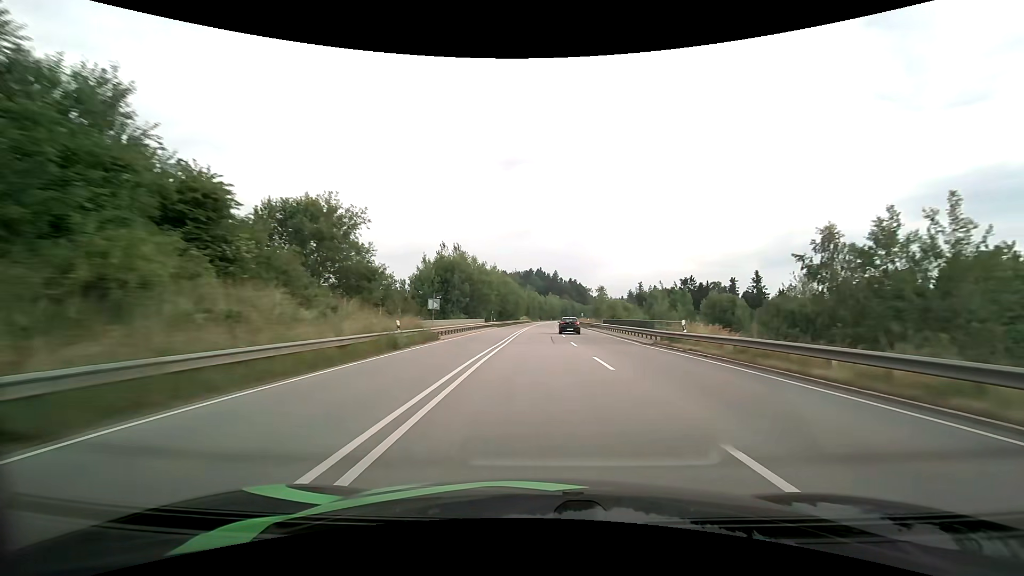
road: primary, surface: asphalt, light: Day
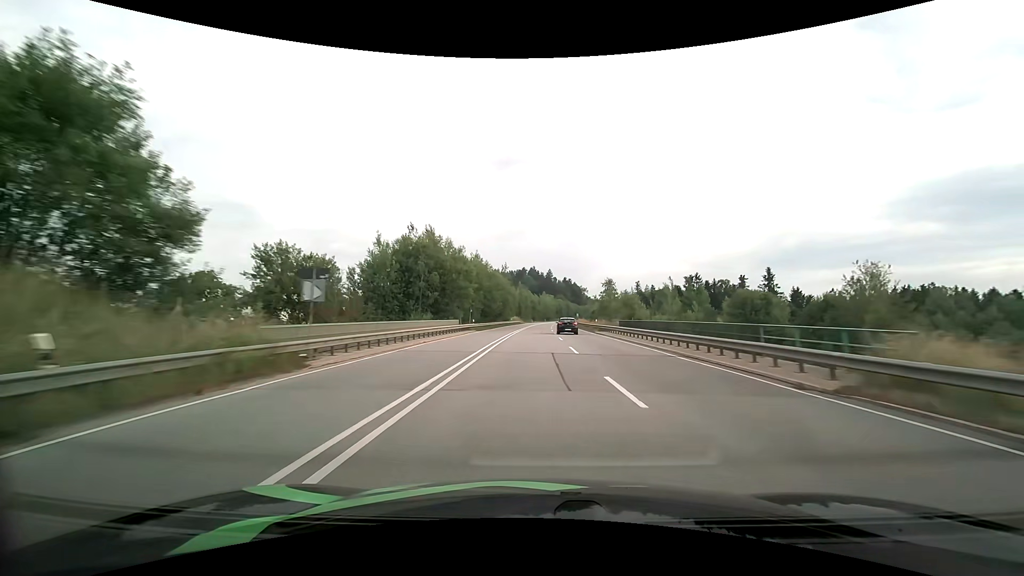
(+0.1, +17.1) m; +1°
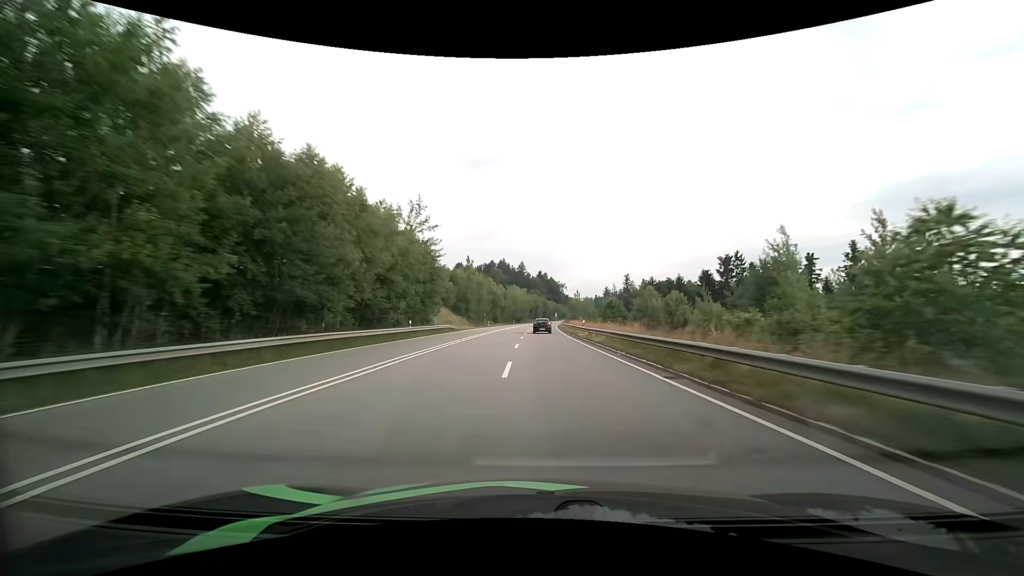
(+2.2, +68.0) m; +3°
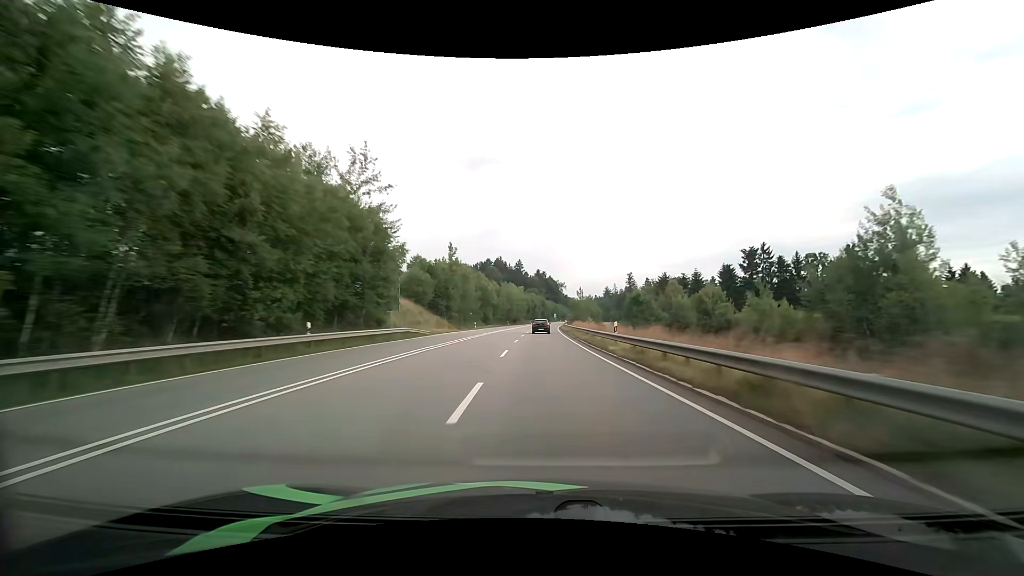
(0.0, +17.2) m; 0°
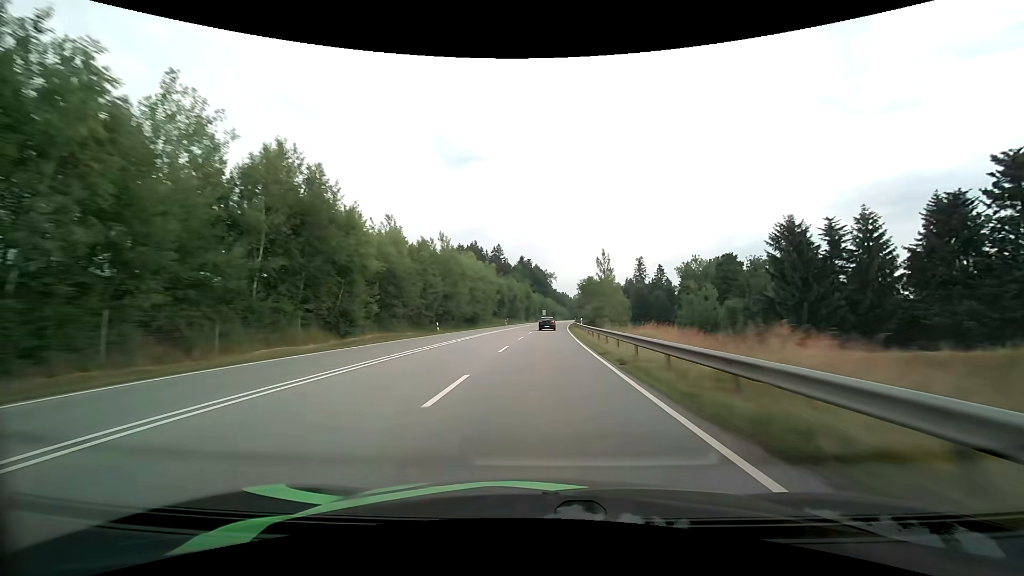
(+0.8, +70.8) m; +2°
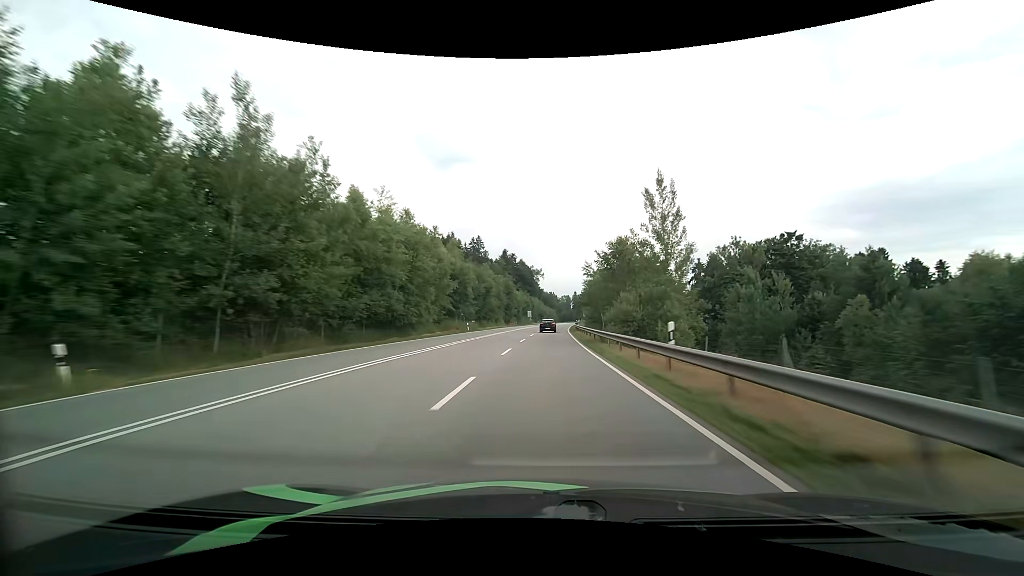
(+0.5, +35.8) m; +2°
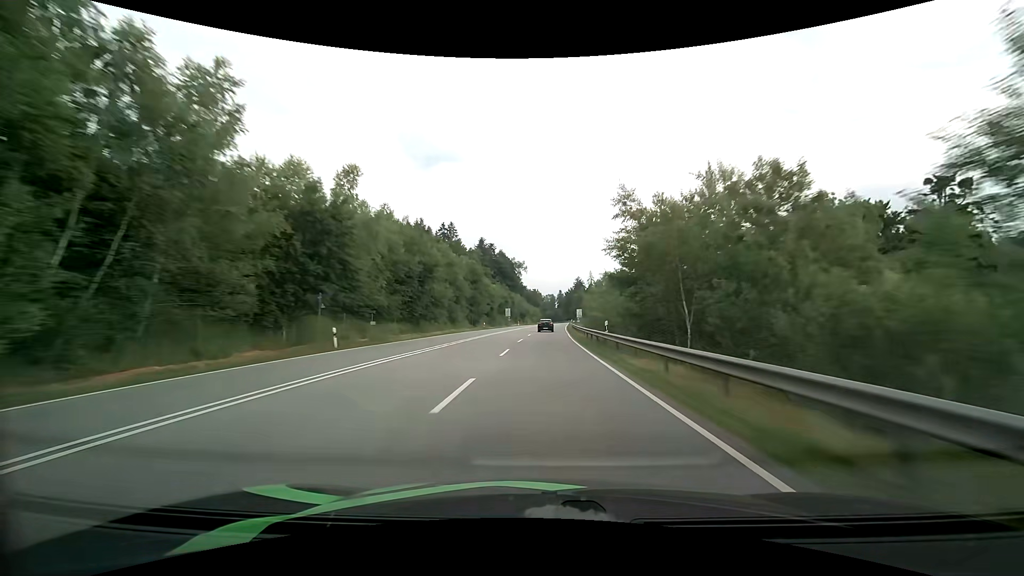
(+0.6, +36.0) m; +2°
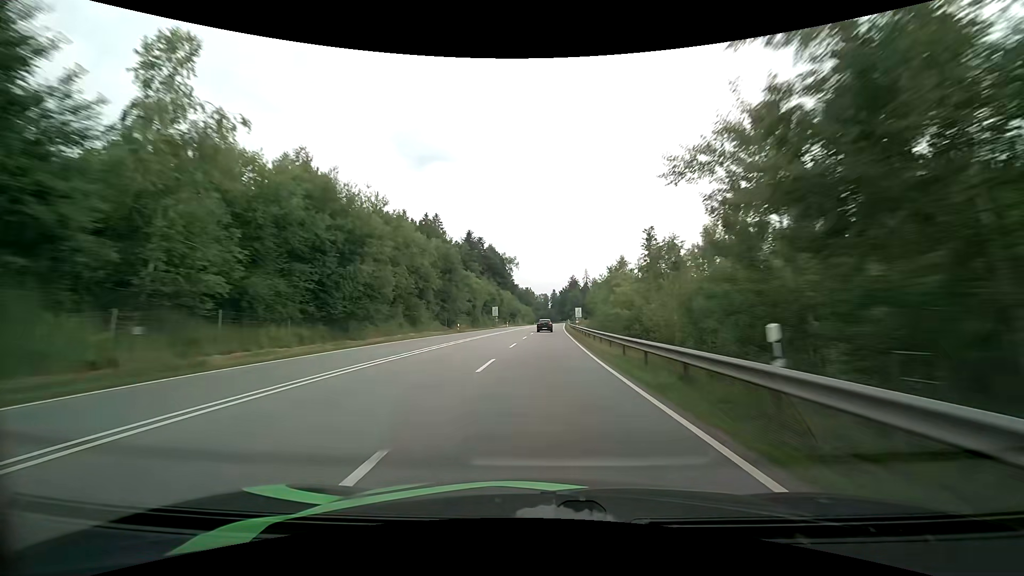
(+0.1, +18.2) m; +1°
(0, +10) (0, +20) (0, +30) (+1, +40) (+1, +50) (+1, +60) (+2, +70) (+2, +80) (+3, +90) (+3, +100) m
